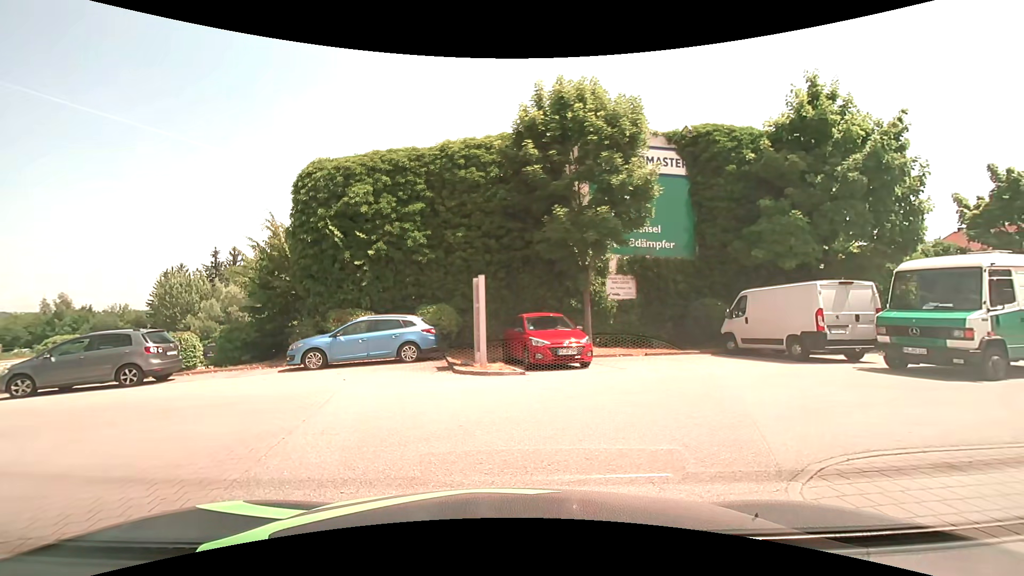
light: Day
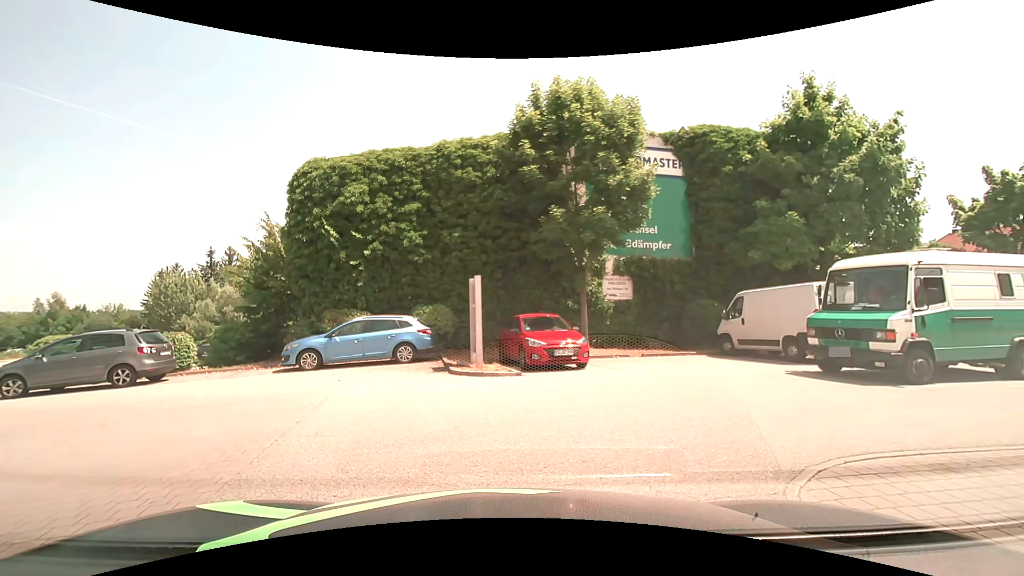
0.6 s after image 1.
(0.0, +0.1) m; 0°
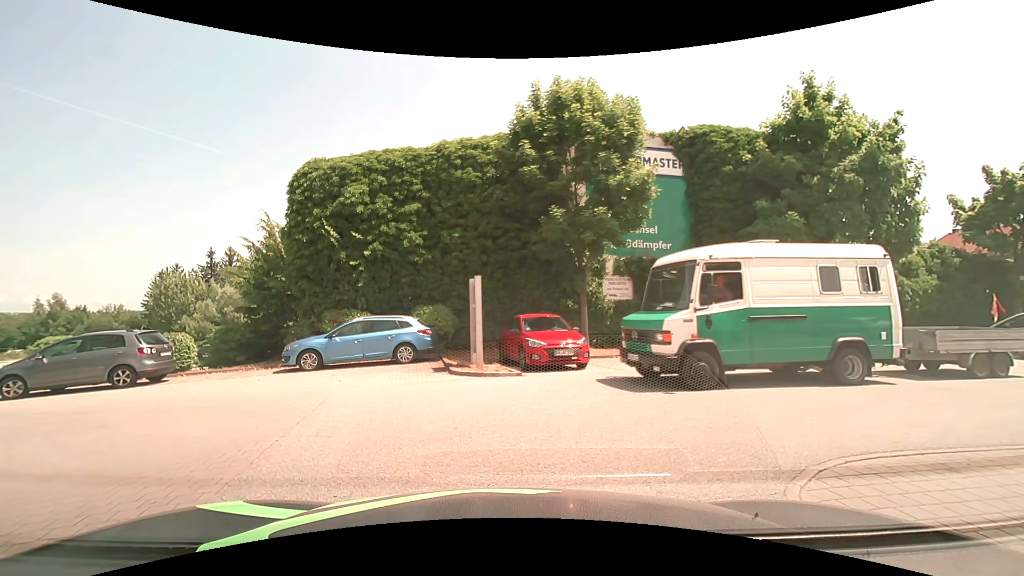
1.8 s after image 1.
(0.0, 0.0) m; 0°
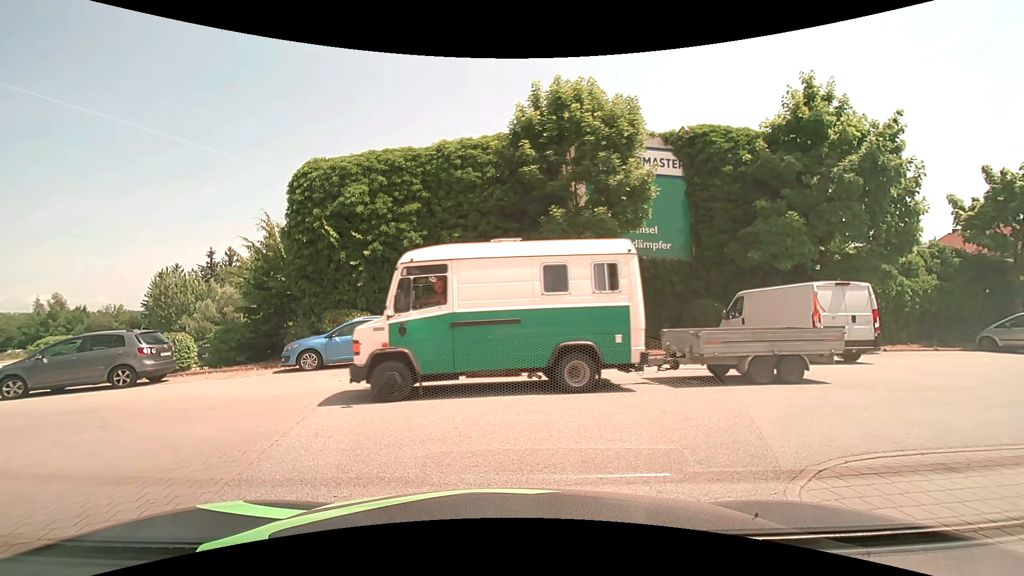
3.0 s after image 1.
(0.0, 0.0) m; 0°
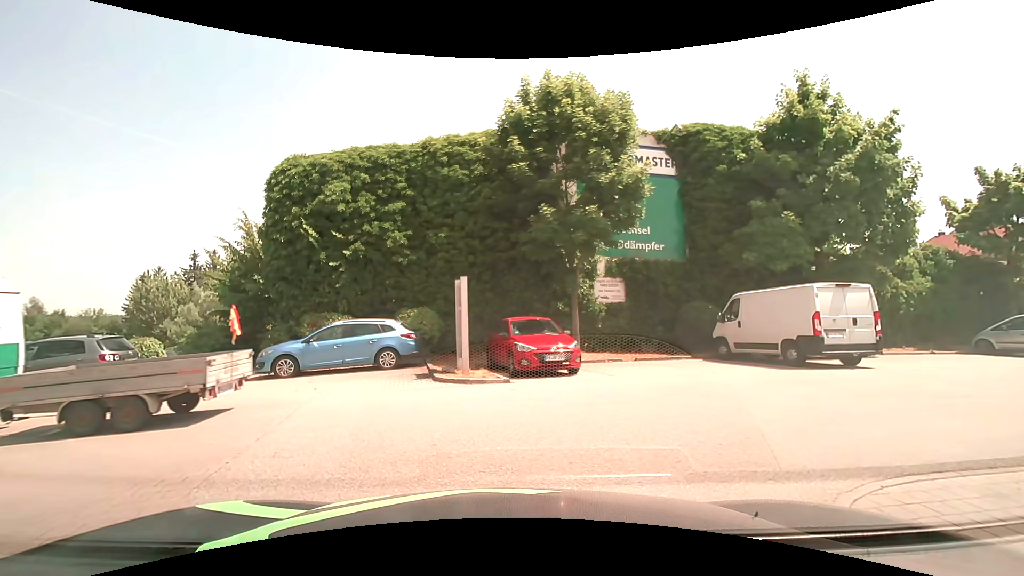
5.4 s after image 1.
(0.0, +0.7) m; 0°
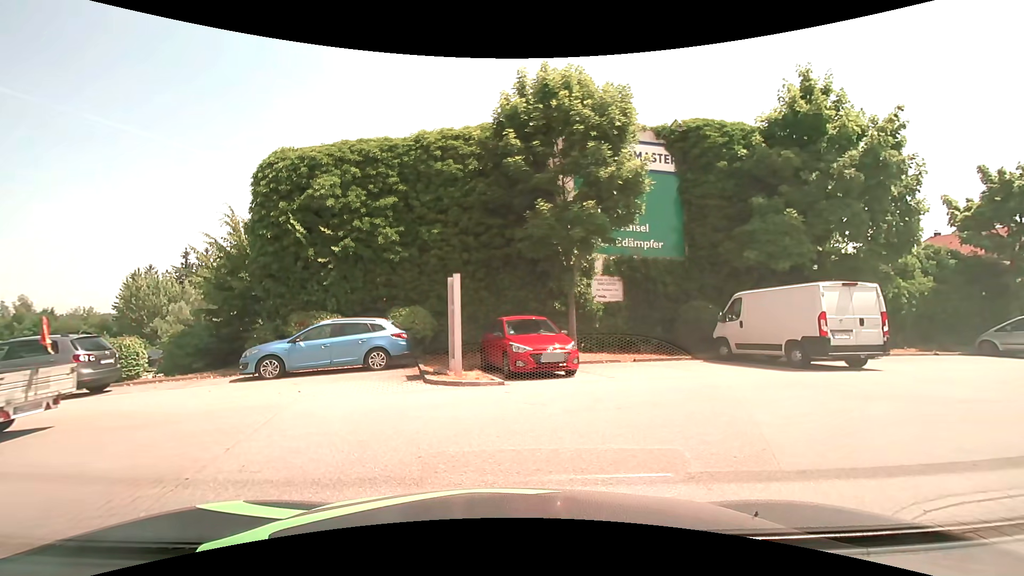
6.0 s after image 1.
(0.0, +0.5) m; 0°
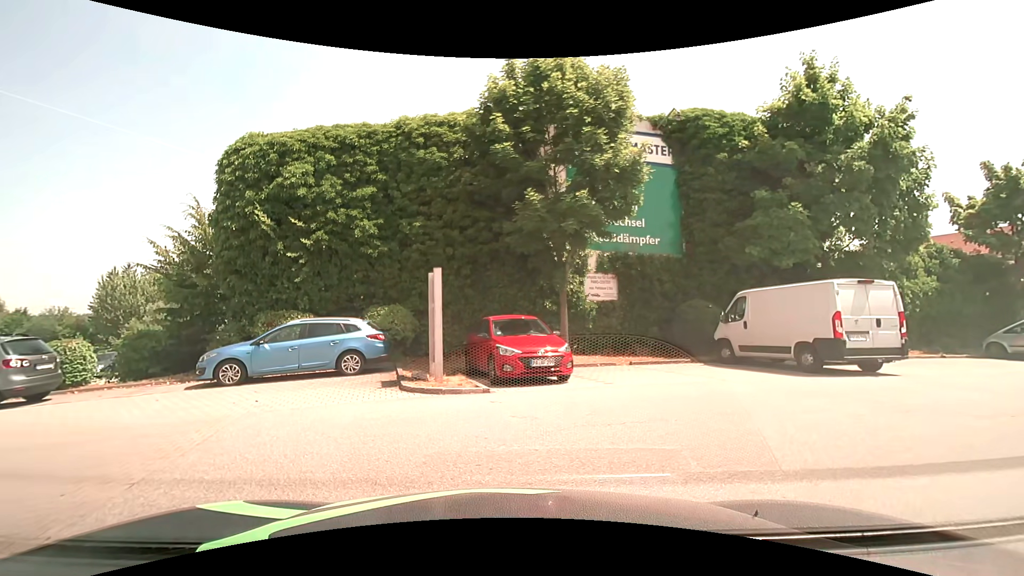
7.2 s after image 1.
(0.0, +1.2) m; 0°
